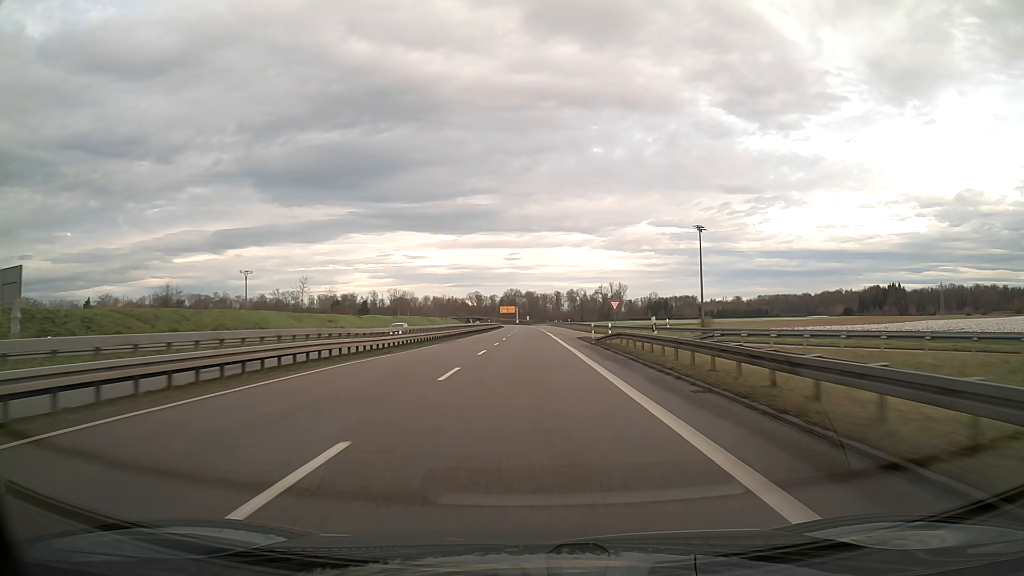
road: trunk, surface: asphalt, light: Day
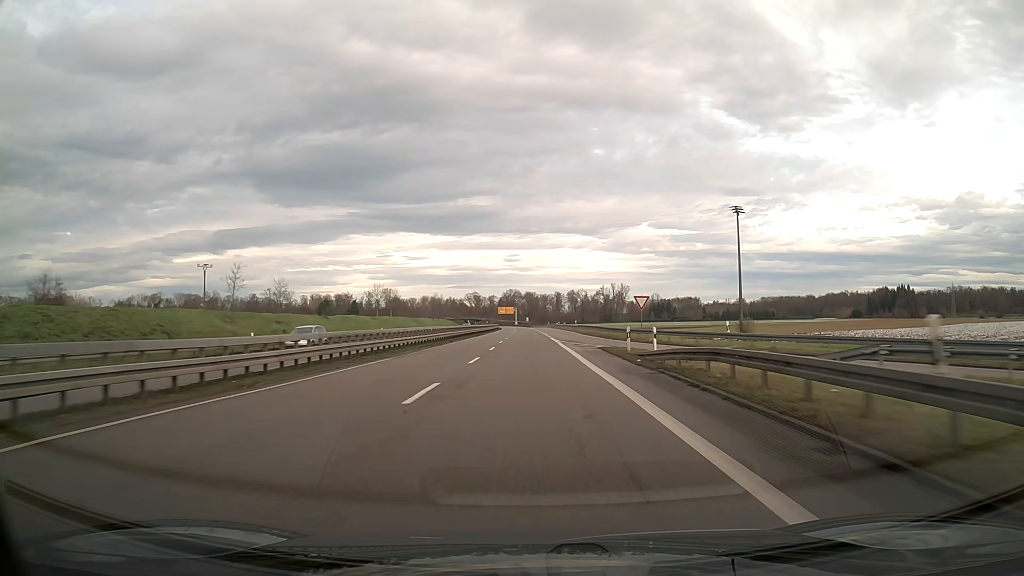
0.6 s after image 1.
(0.0, +15.8) m; 0°
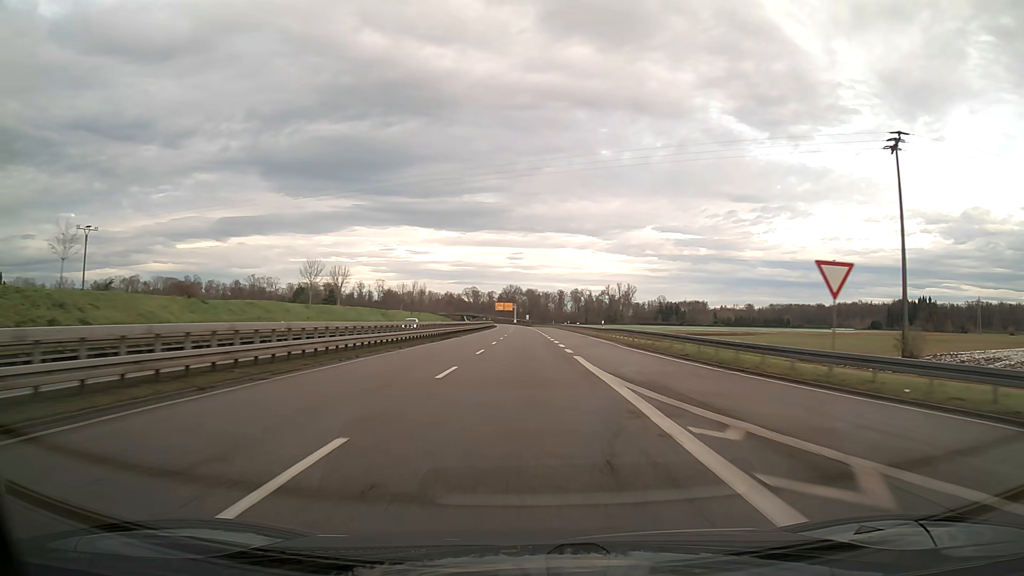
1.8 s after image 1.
(0.0, +31.6) m; 0°
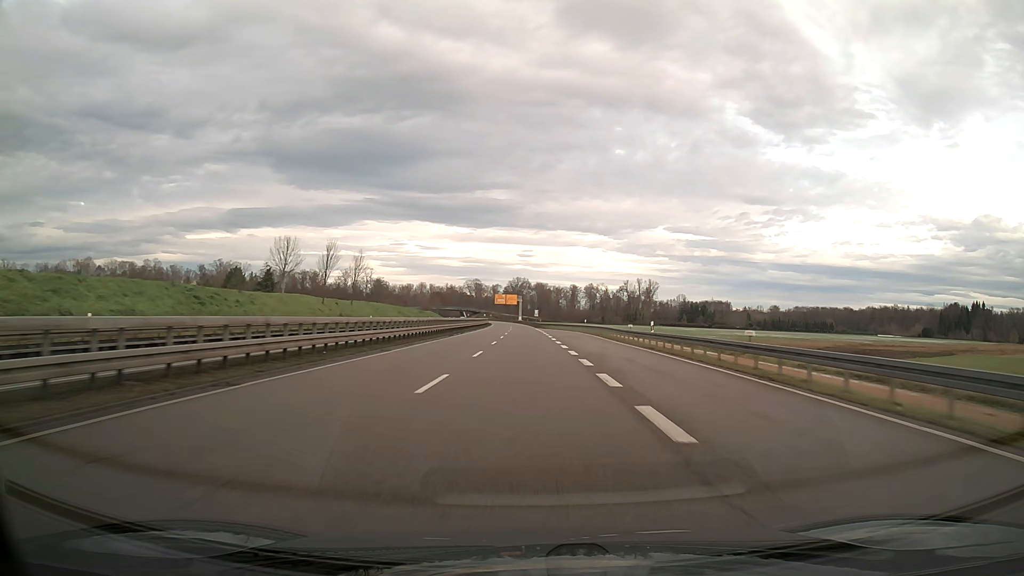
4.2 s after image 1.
(-0.3, +63.2) m; -1°
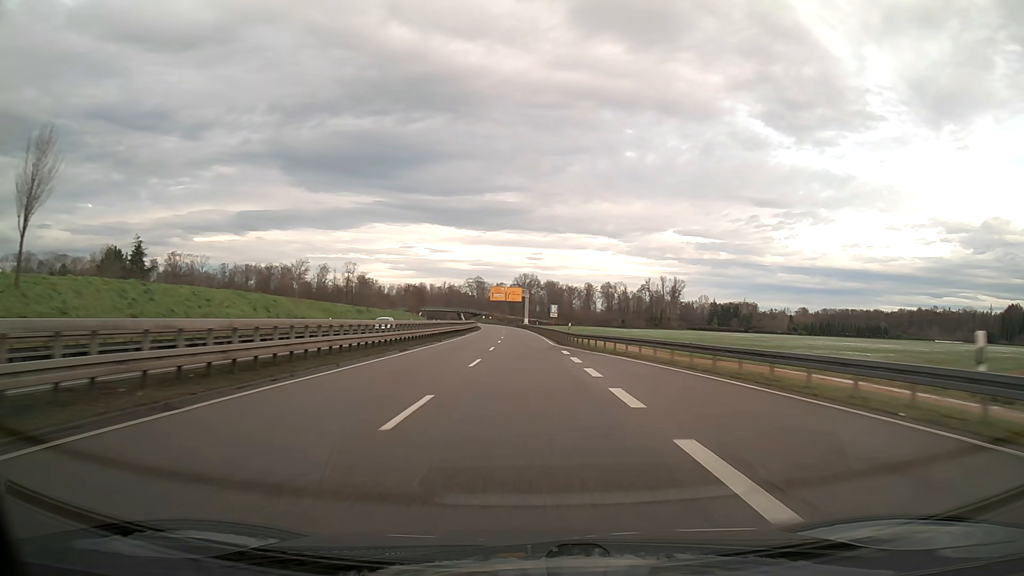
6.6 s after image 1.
(-0.3, +63.2) m; -1°
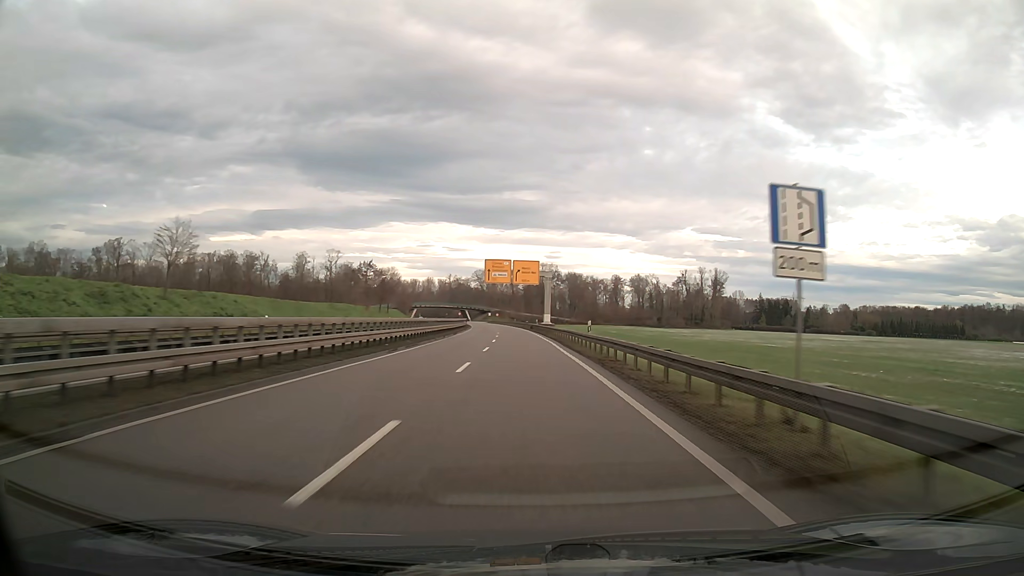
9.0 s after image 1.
(-0.8, +63.2) m; -2°
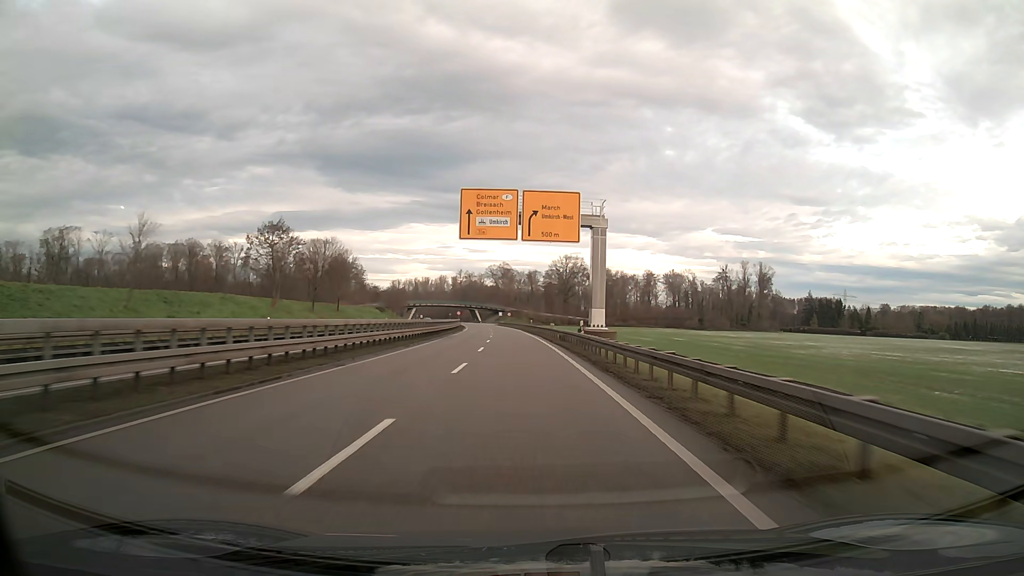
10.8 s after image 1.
(-0.6, +47.4) m; -2°
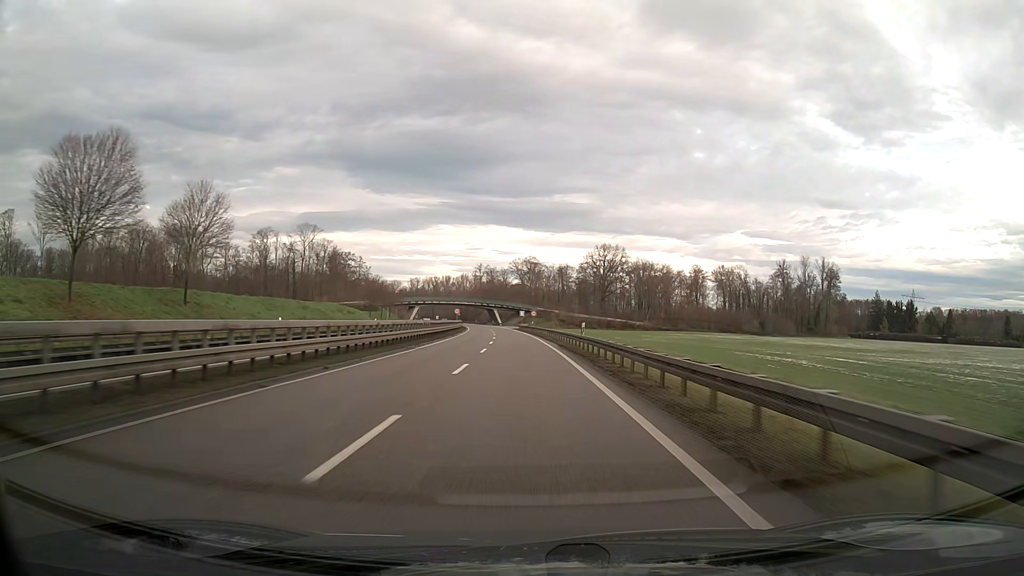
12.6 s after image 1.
(-1.0, +47.3) m; -2°
(0, +10) (0, +20) (0, +30) (-1, +40) (-1, +50) (-1, +60) (-2, +70) (-3, +80) (-3, +90) (-4, +100) m
